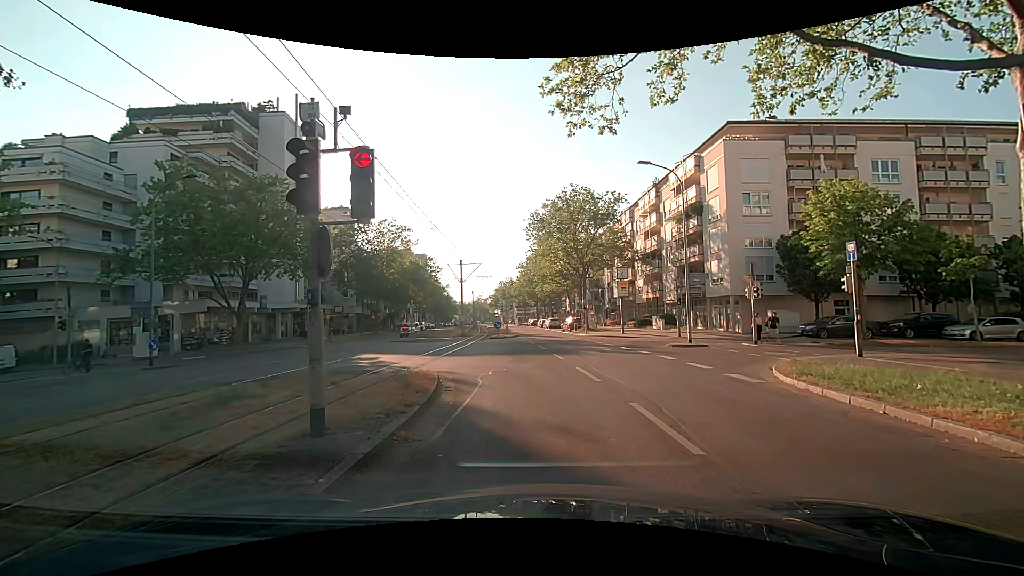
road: tertiary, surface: asphalt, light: Day
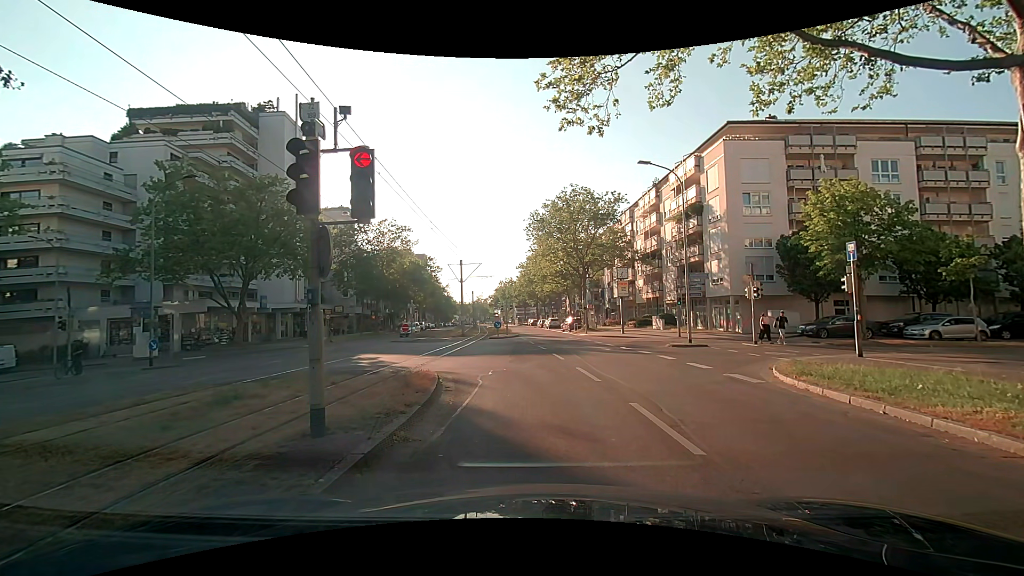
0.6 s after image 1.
(0.0, 0.0) m; 0°
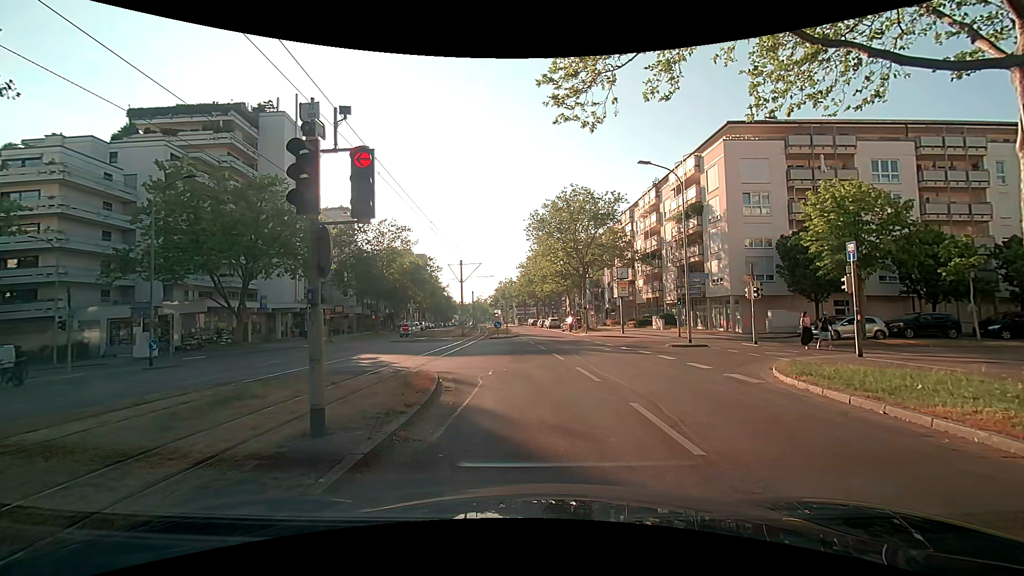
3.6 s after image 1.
(0.0, 0.0) m; 0°
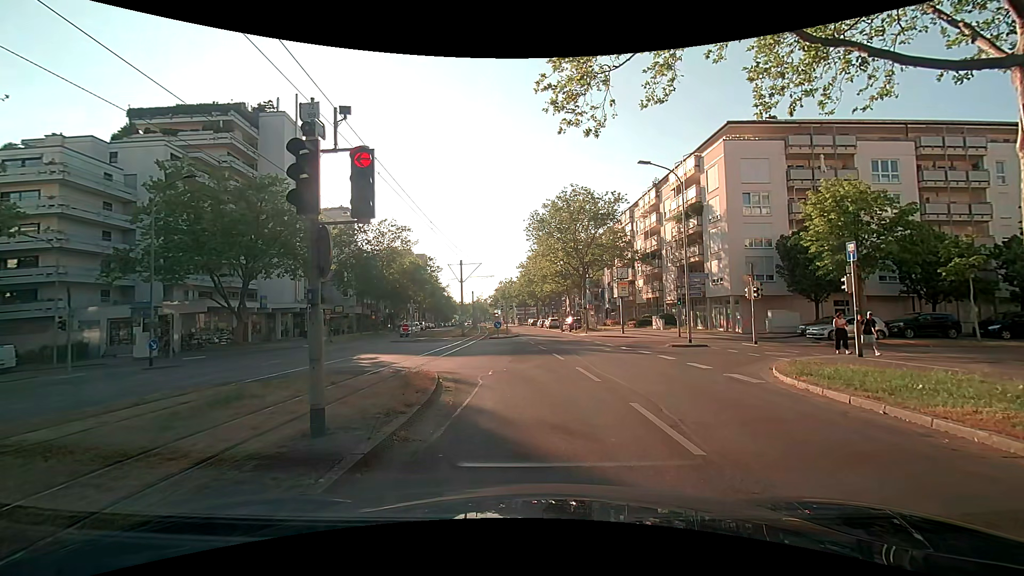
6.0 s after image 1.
(0.0, 0.0) m; 0°
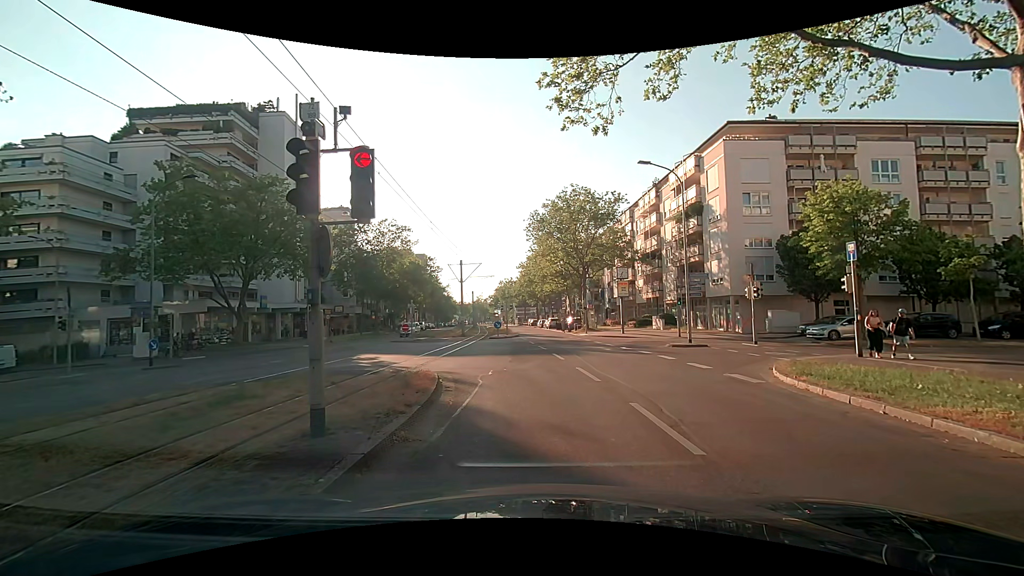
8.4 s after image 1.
(0.0, 0.0) m; 0°
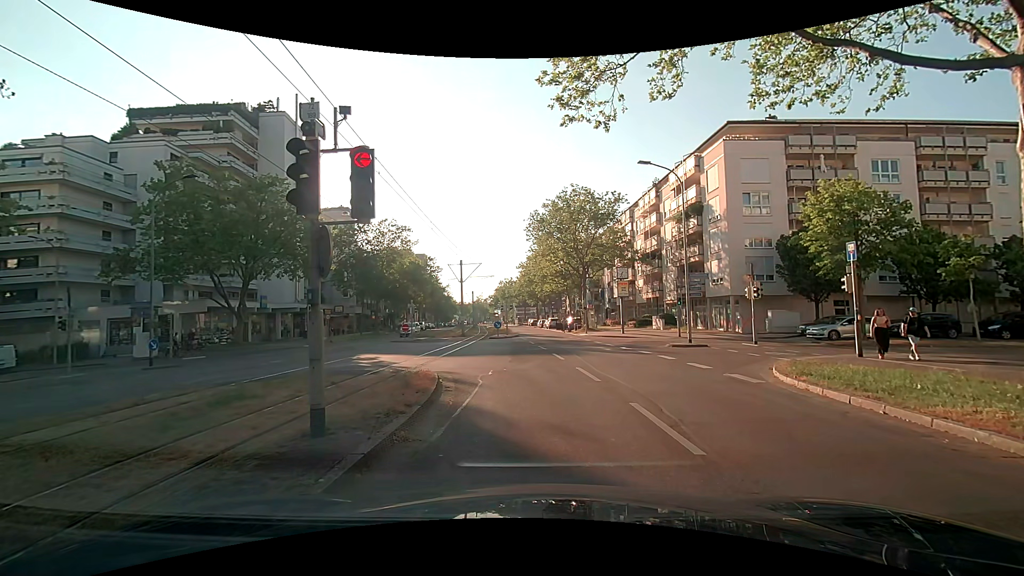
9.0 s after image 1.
(0.0, 0.0) m; 0°
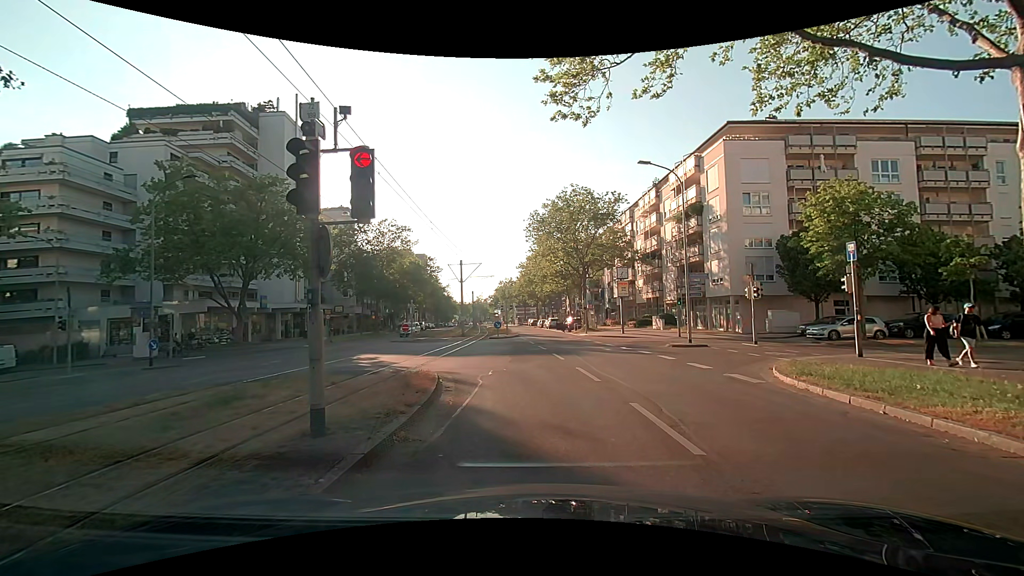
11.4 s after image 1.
(0.0, 0.0) m; 0°
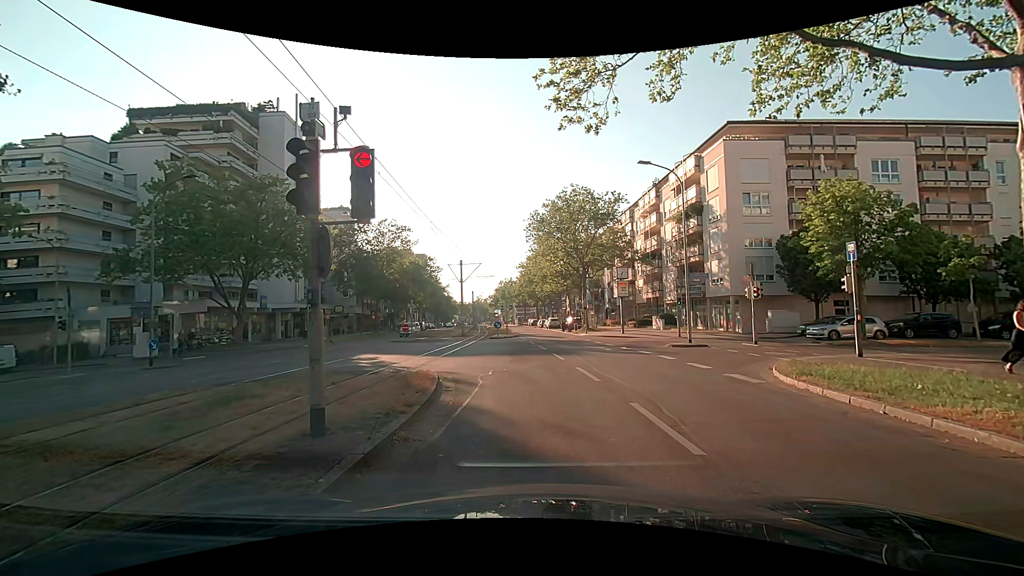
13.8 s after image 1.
(0.0, 0.0) m; 0°
